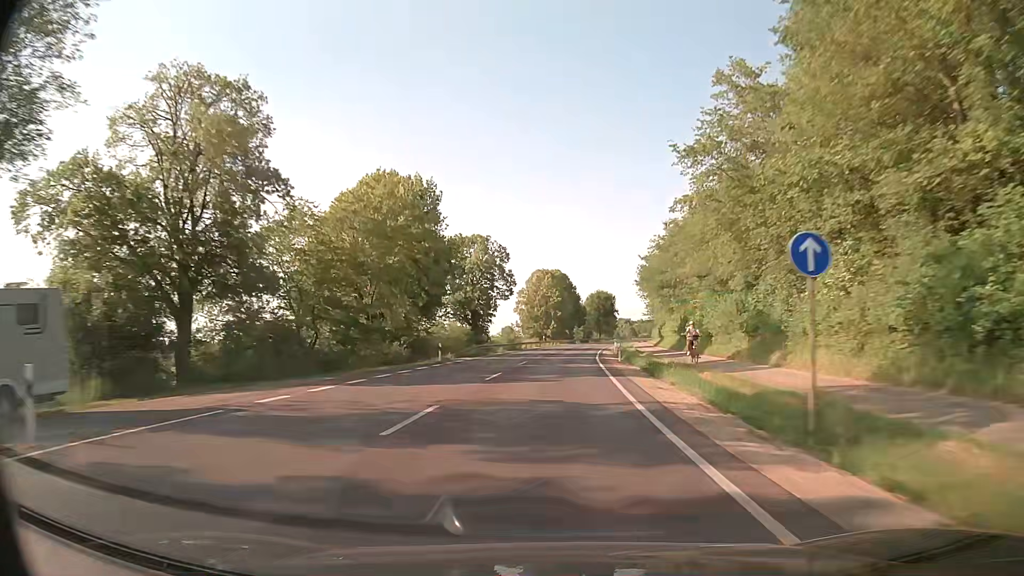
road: secondary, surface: asphalt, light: Day
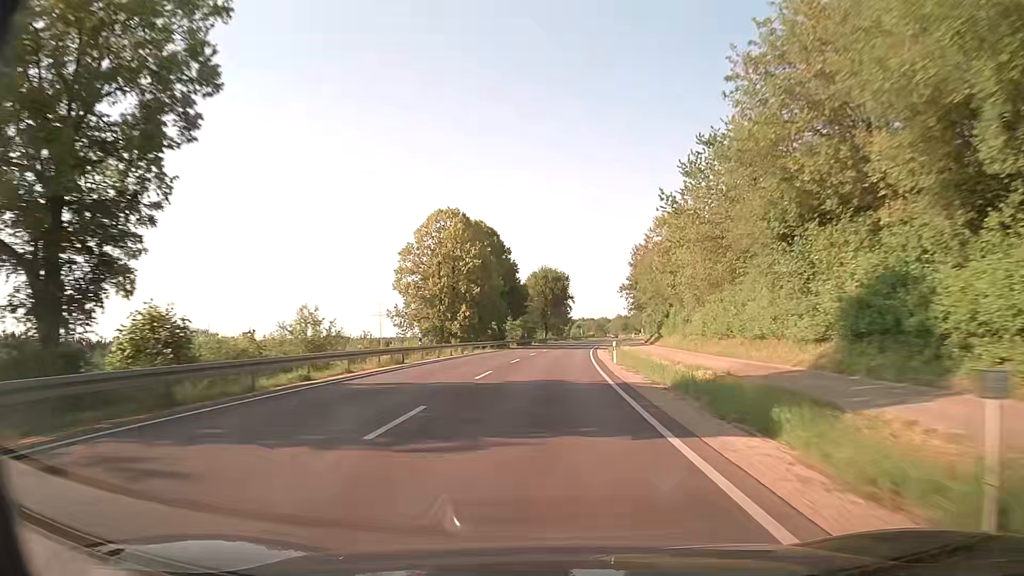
(+2.9, +59.4) m; +5°
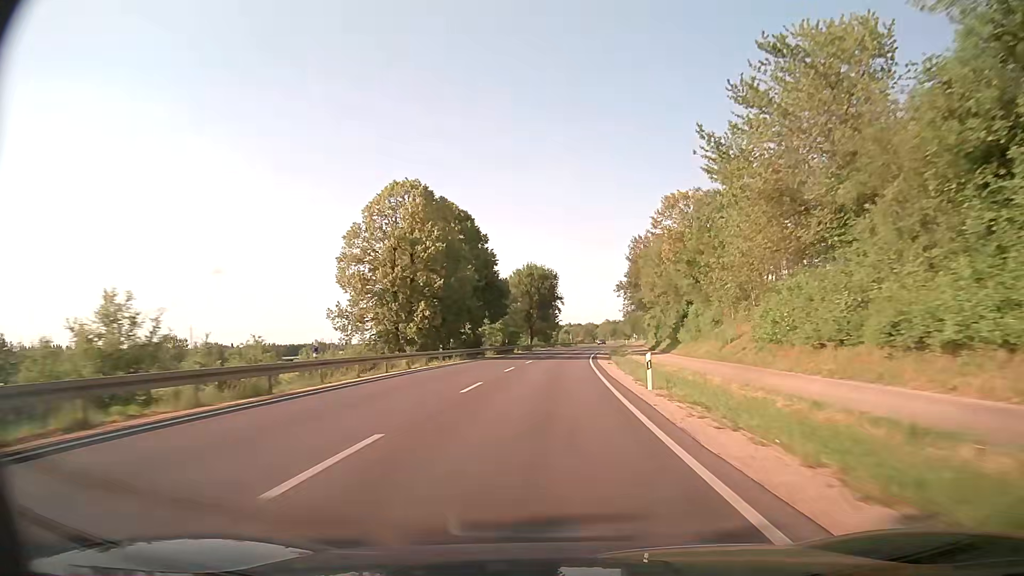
(+0.2, +14.9) m; +1°
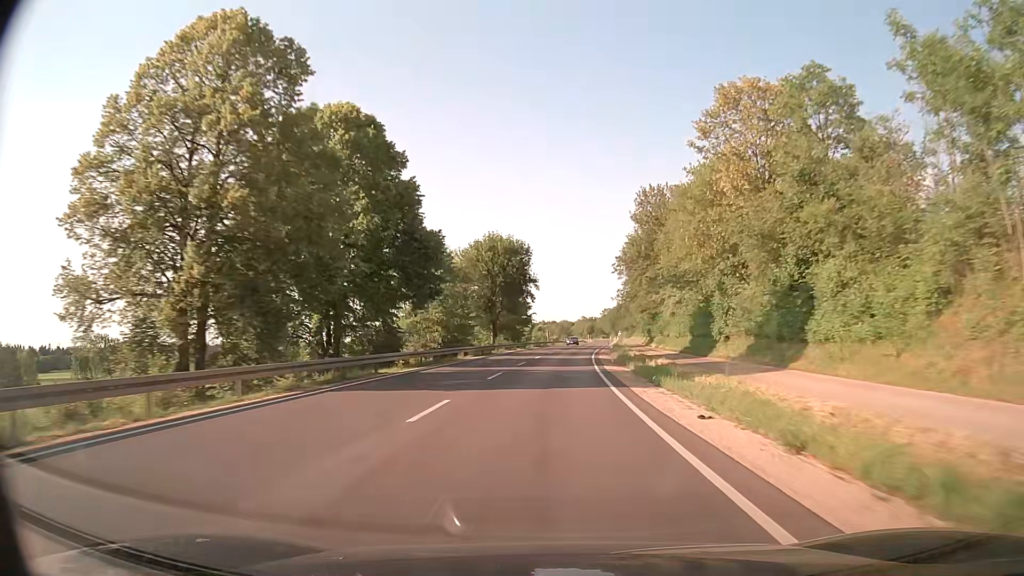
(+0.6, +29.8) m; +2°
(0, +10) (0, +20) (+1, +30) (+1, +40) (+2, +50) (+3, +60) (+4, +70) (+5, +80) (+6, +90) (+7, +100) m
